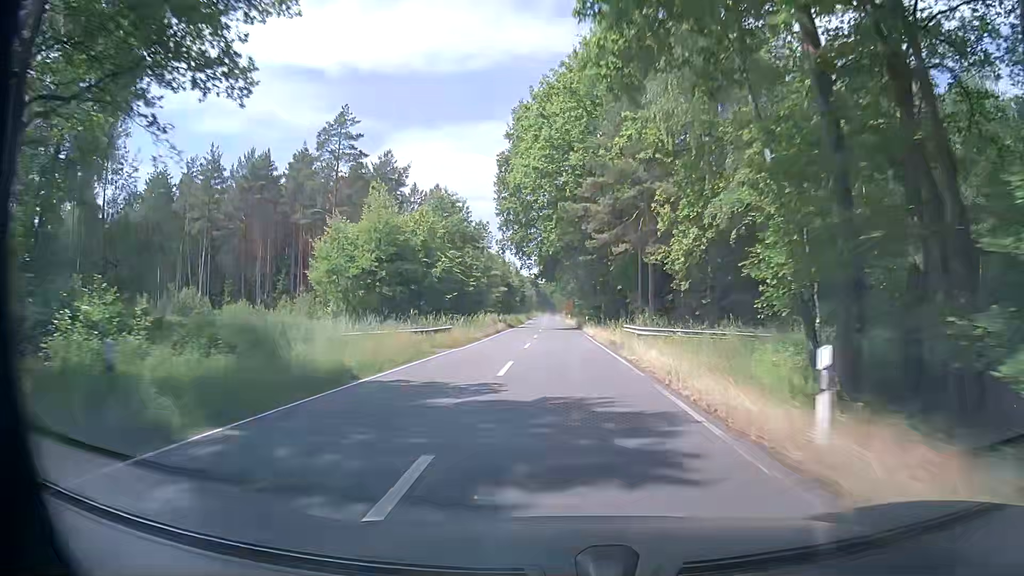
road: secondary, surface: asphalt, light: Day
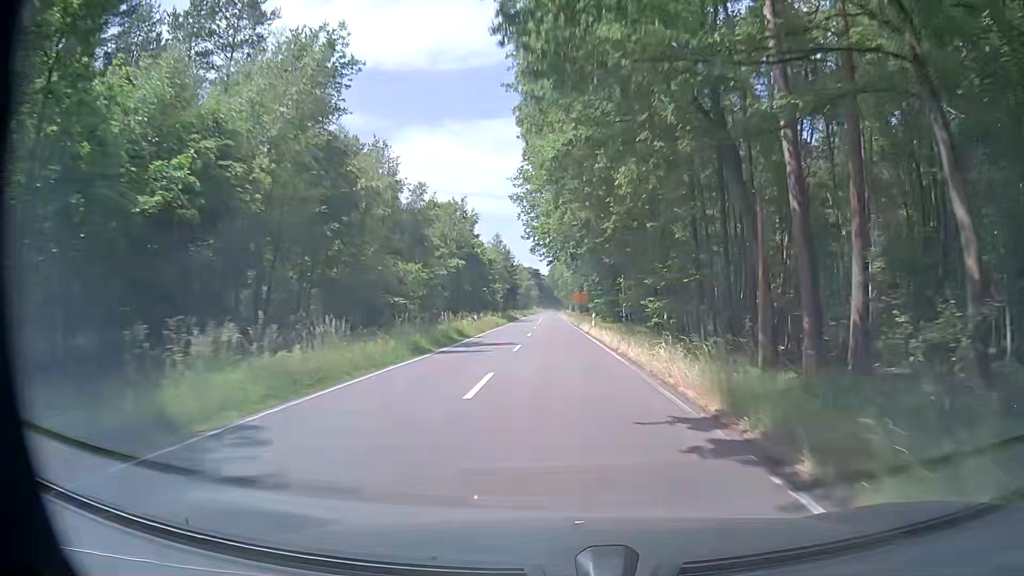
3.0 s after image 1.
(+0.6, +63.8) m; 0°
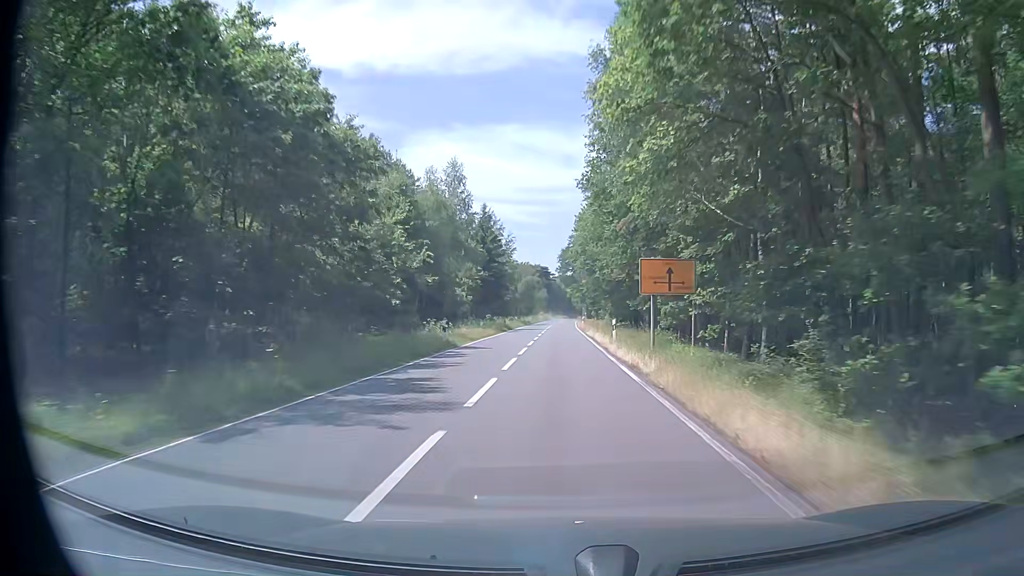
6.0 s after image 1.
(-0.2, +63.9) m; -1°
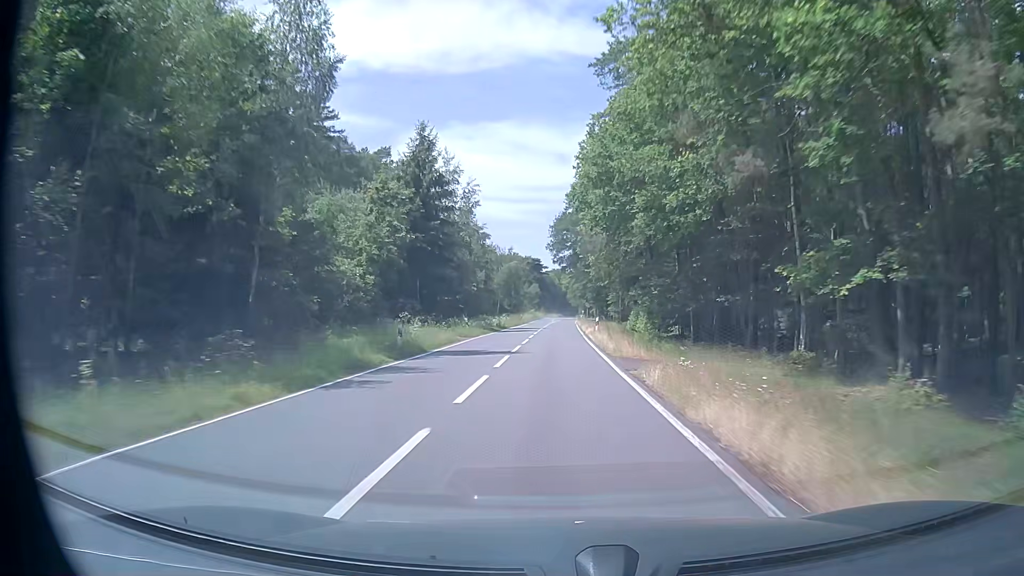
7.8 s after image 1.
(+0.5, +38.7) m; +1°
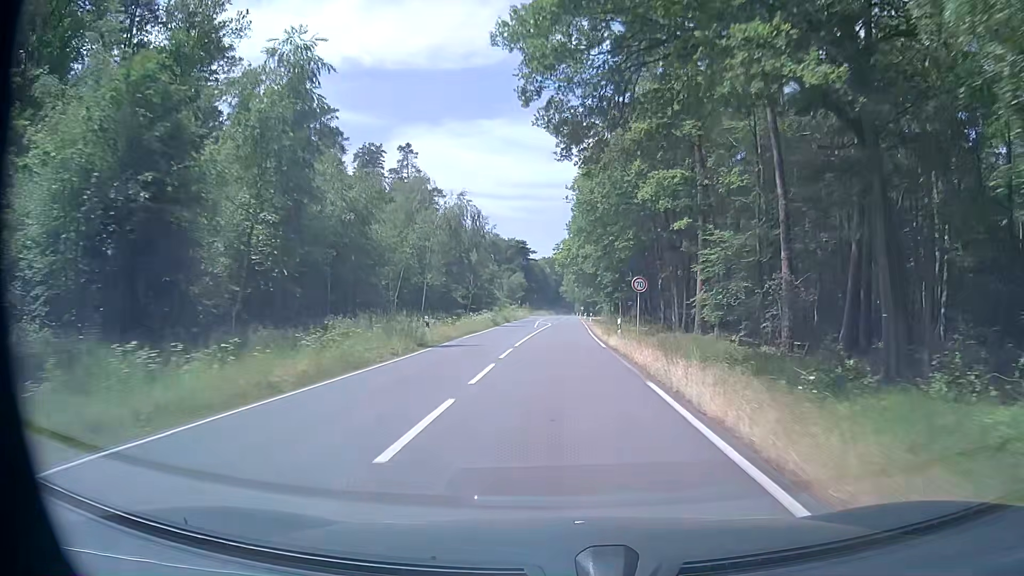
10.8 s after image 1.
(-0.2, +61.6) m; 0°
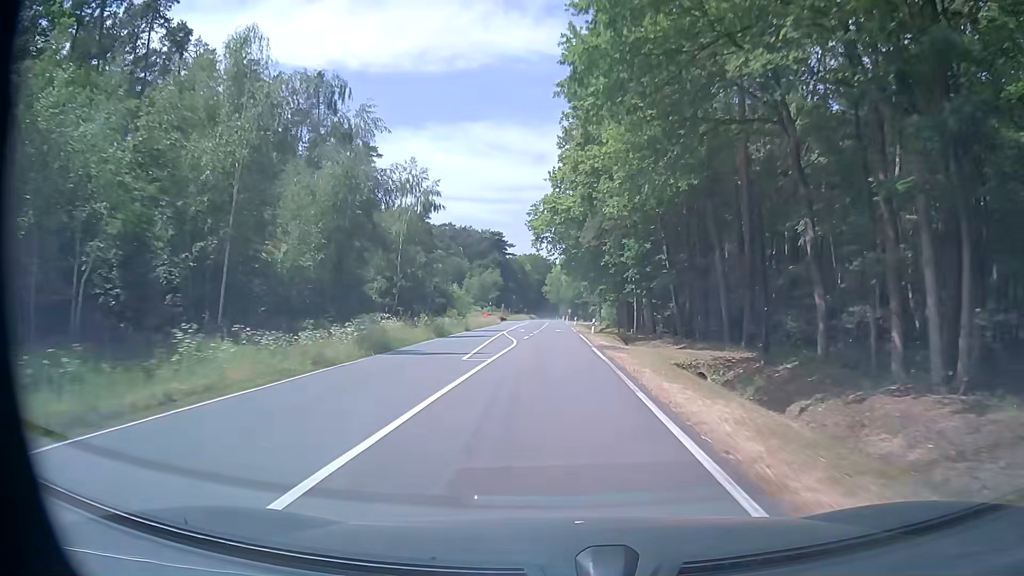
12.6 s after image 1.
(+0.3, +34.1) m; +1°
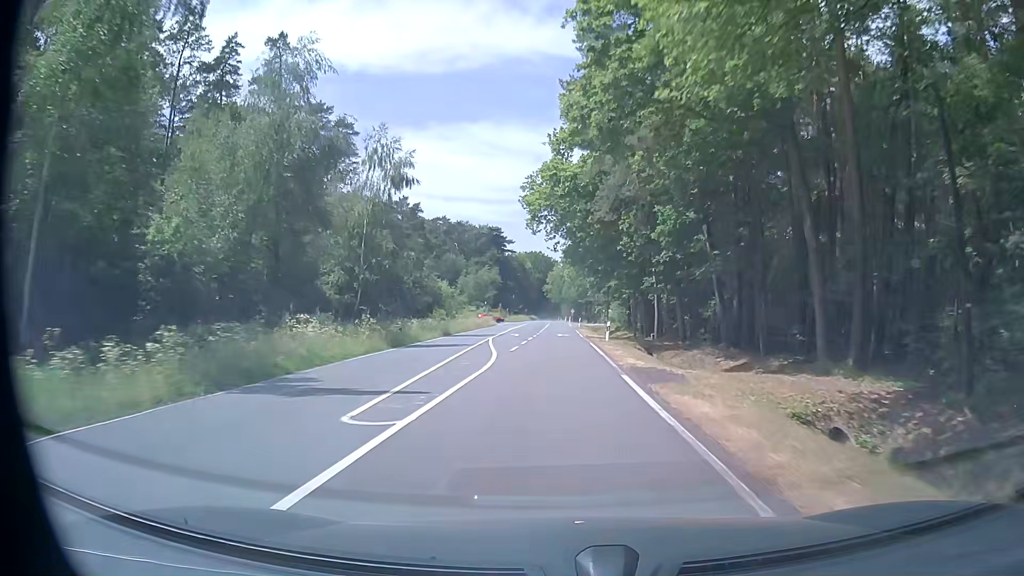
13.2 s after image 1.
(0.0, +11.4) m; 0°
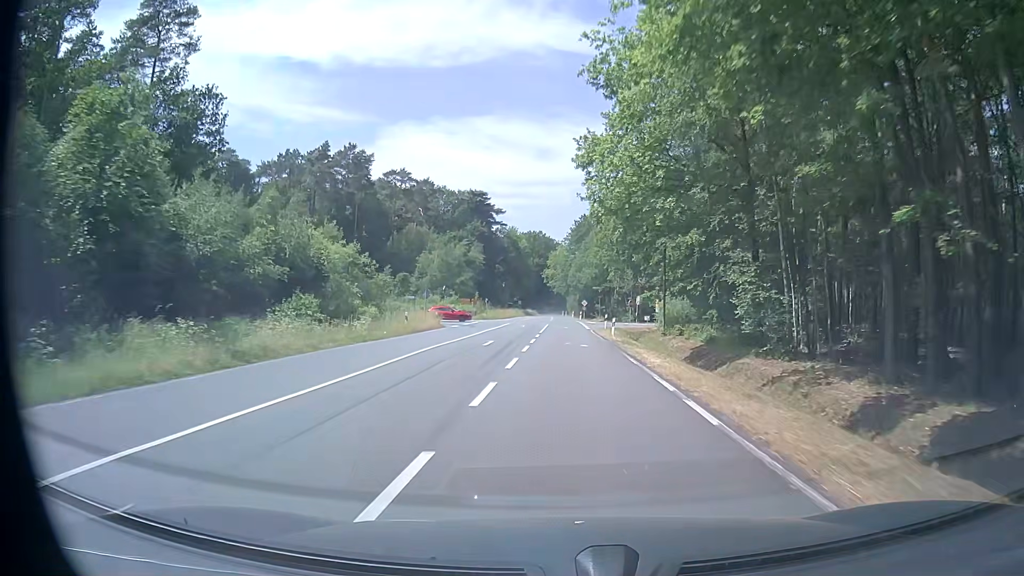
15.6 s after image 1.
(-0.4, +45.6) m; -1°
(0, +10) (0, +20) (0, +30) (0, +40) (+1, +50) (+1, +60) (+1, +70) (+1, +80) (+1, +90) (+1, +100) m
